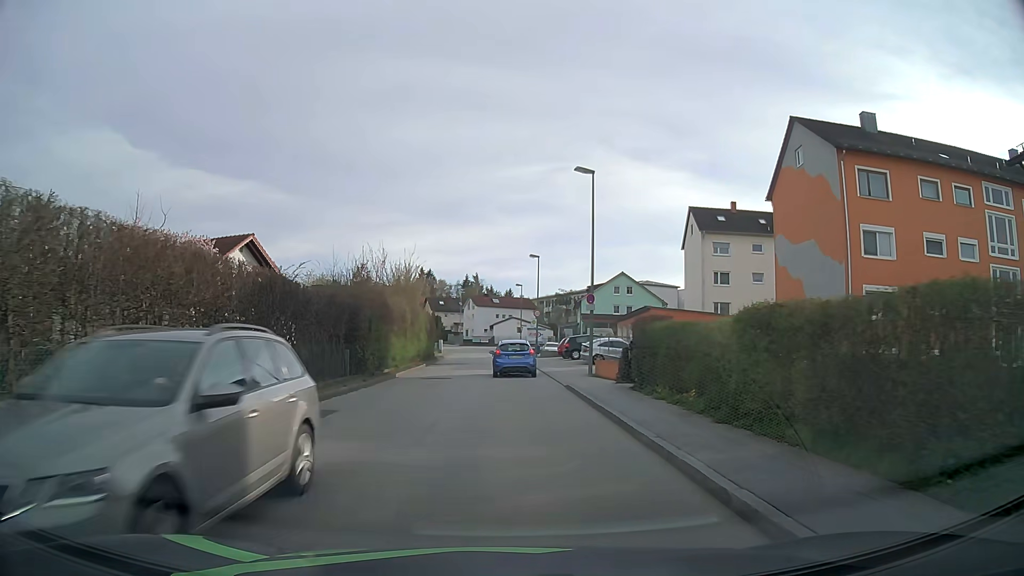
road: unclassified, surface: asphalt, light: Day
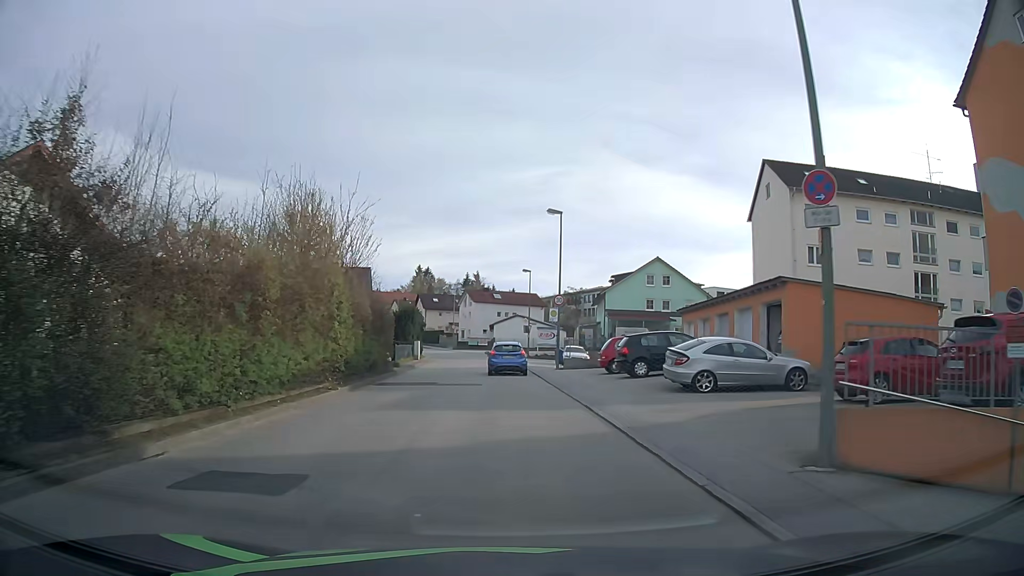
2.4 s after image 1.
(-0.1, +19.6) m; -1°
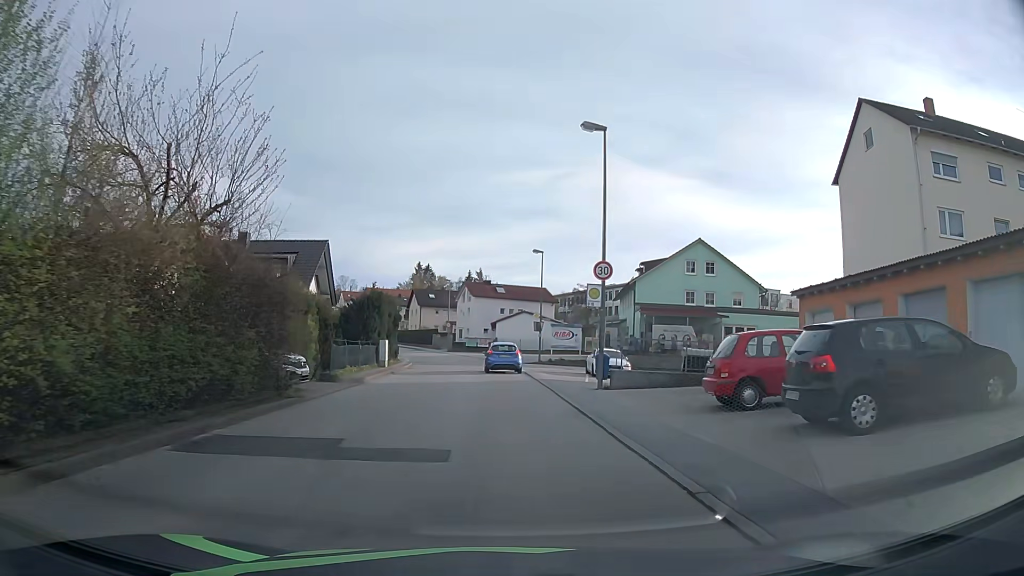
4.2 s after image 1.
(0.0, +14.4) m; 0°
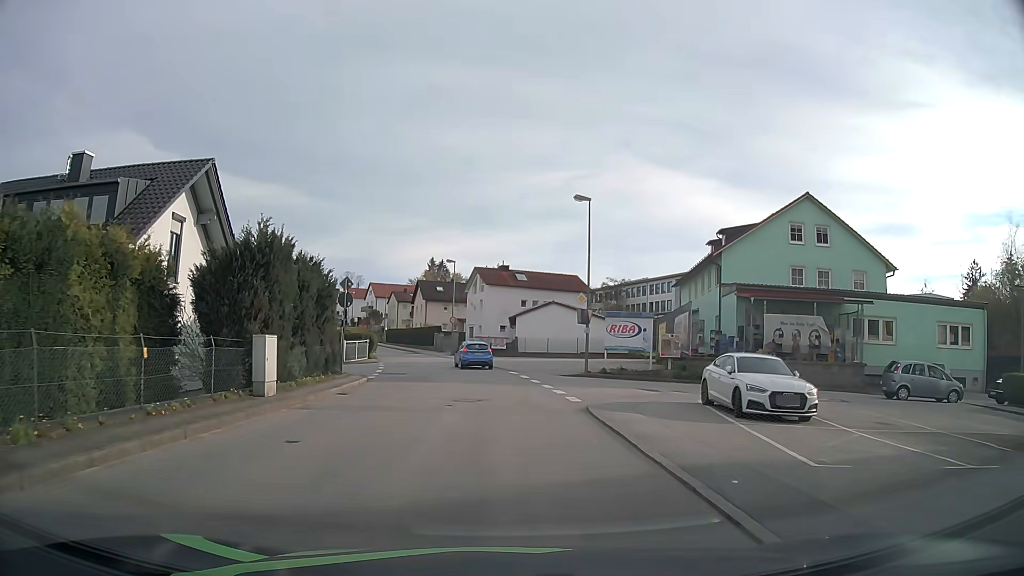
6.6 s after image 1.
(-0.2, +18.8) m; -1°
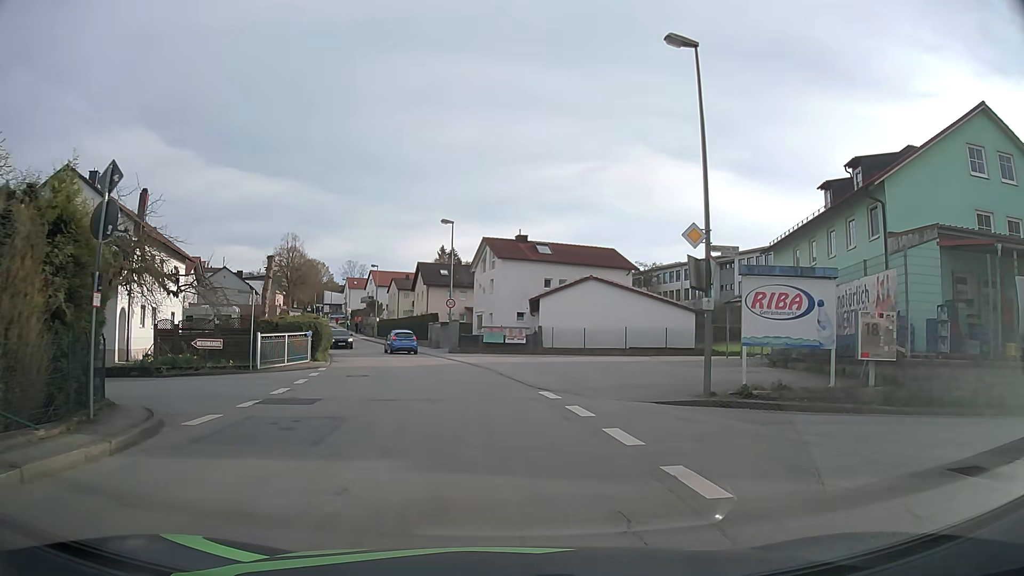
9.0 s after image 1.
(-0.2, +16.7) m; -1°
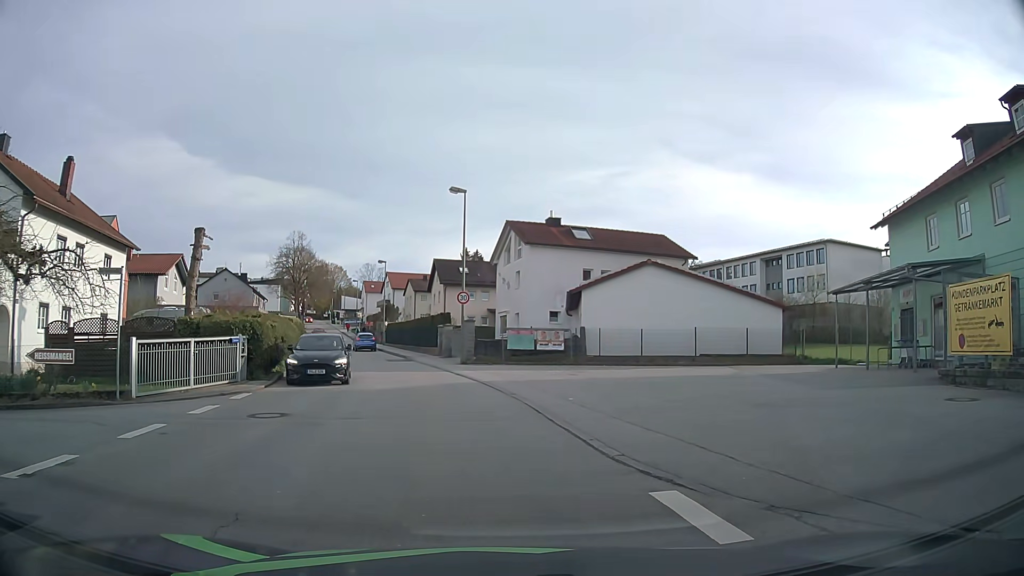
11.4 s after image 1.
(-0.2, +9.9) m; -3°
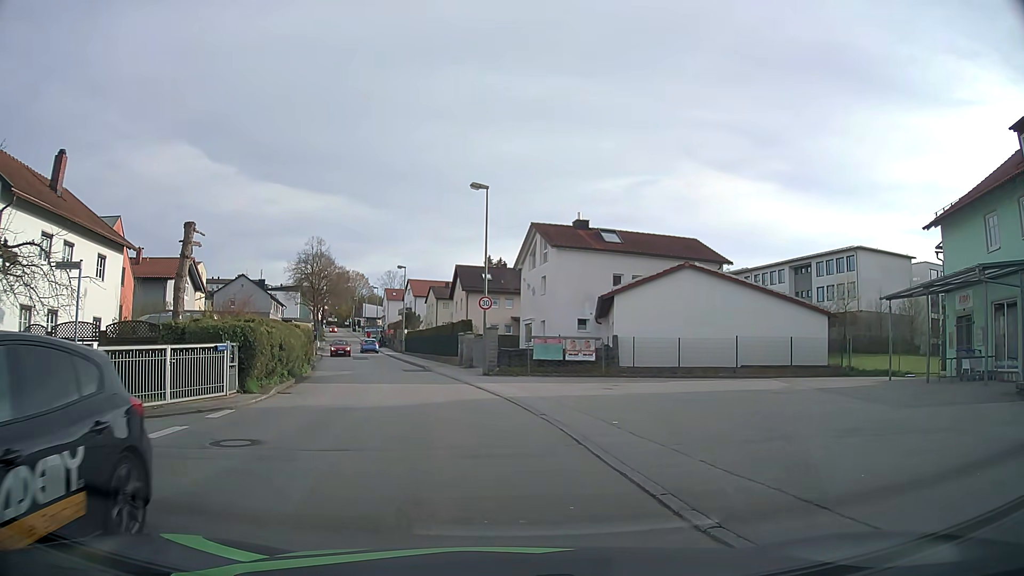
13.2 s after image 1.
(0.0, +2.5) m; 0°
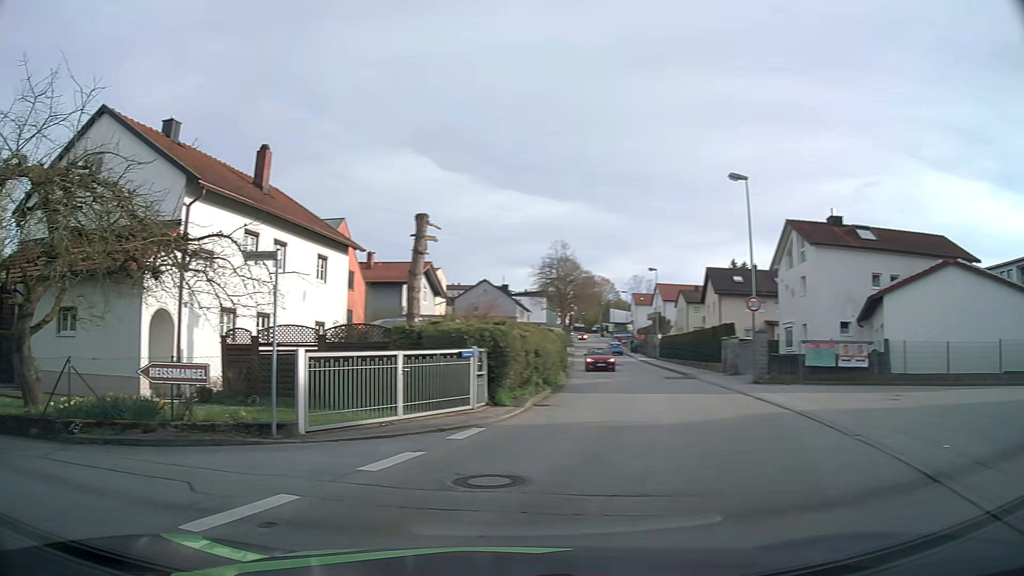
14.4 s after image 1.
(-0.5, +2.7) m; -22°
